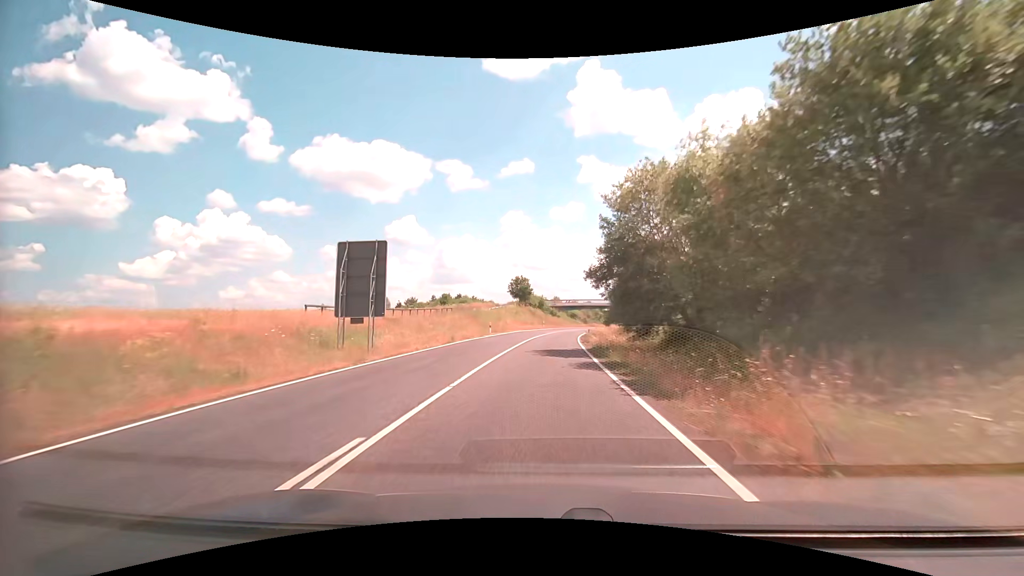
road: secondary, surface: asphalt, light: Day
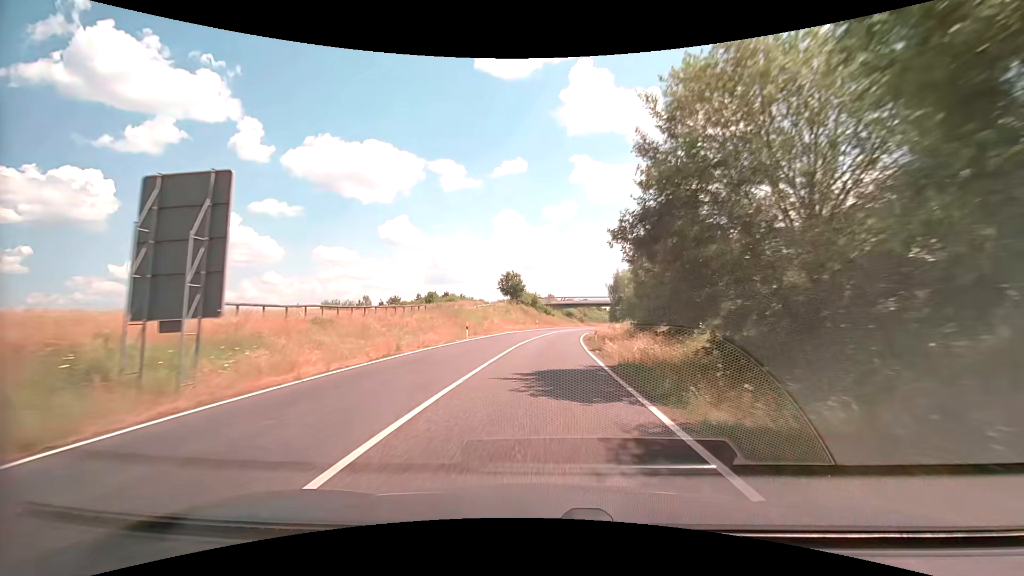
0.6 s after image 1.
(0.0, +10.5) m; +1°
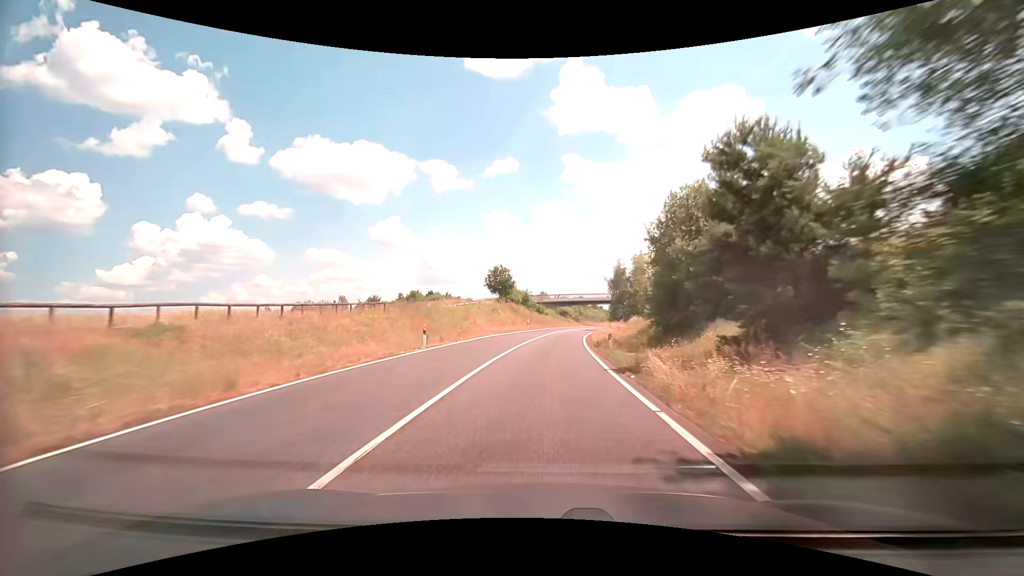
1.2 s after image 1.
(+0.1, +10.6) m; +1°
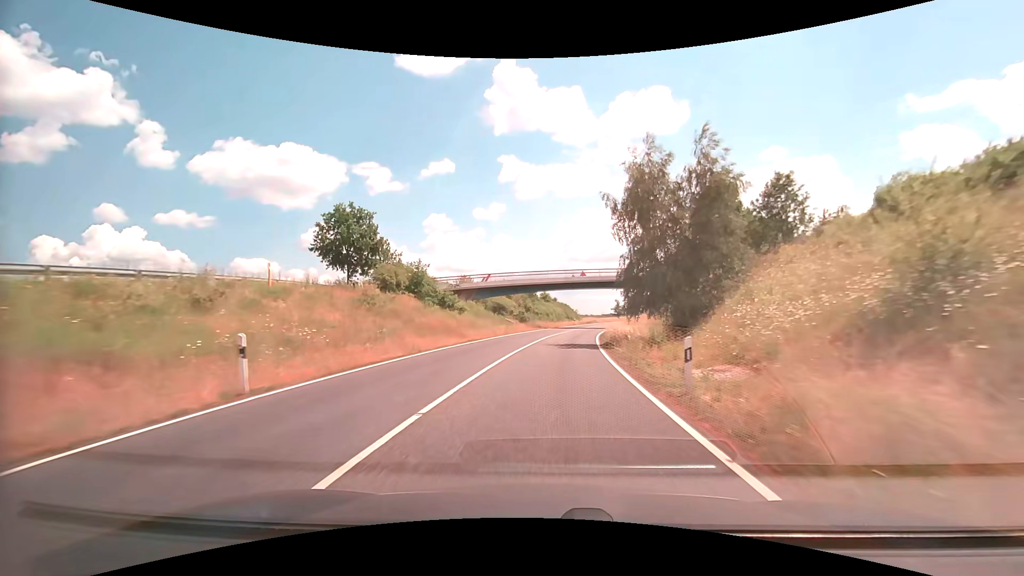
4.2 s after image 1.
(+2.8, +54.3) m; +7°
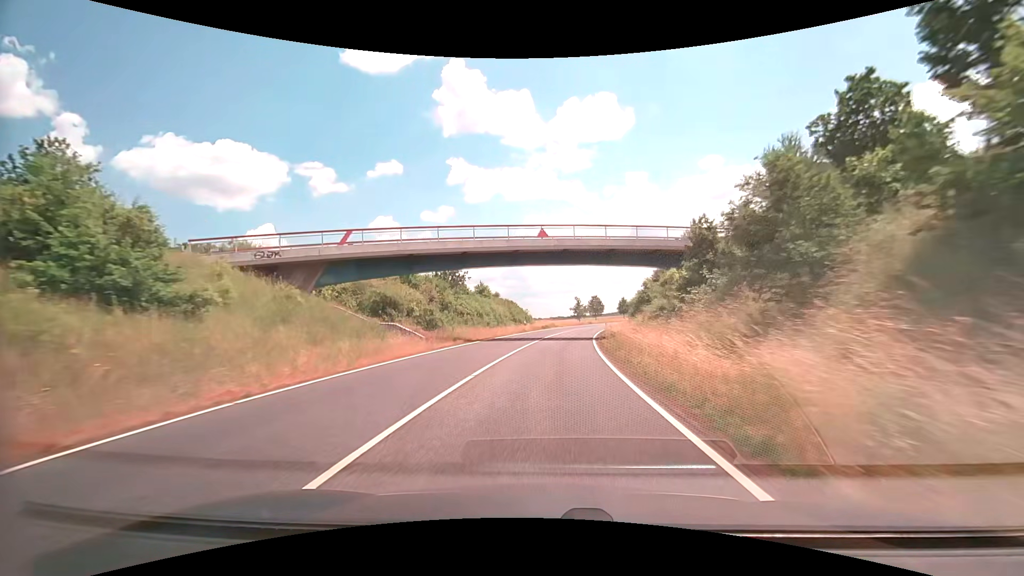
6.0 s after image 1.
(+1.5, +33.5) m; +5°
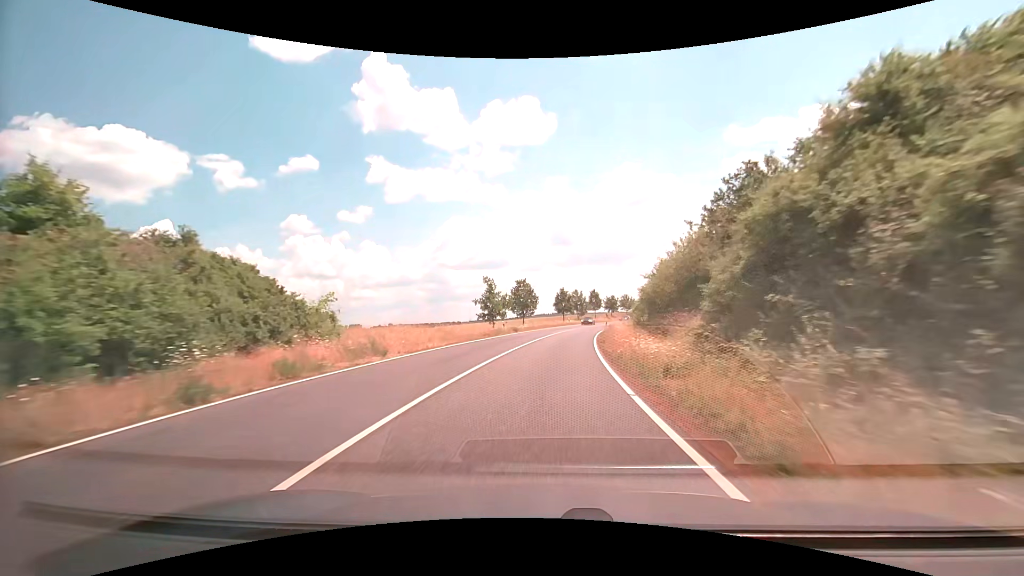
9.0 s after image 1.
(+4.9, +57.0) m; +9°
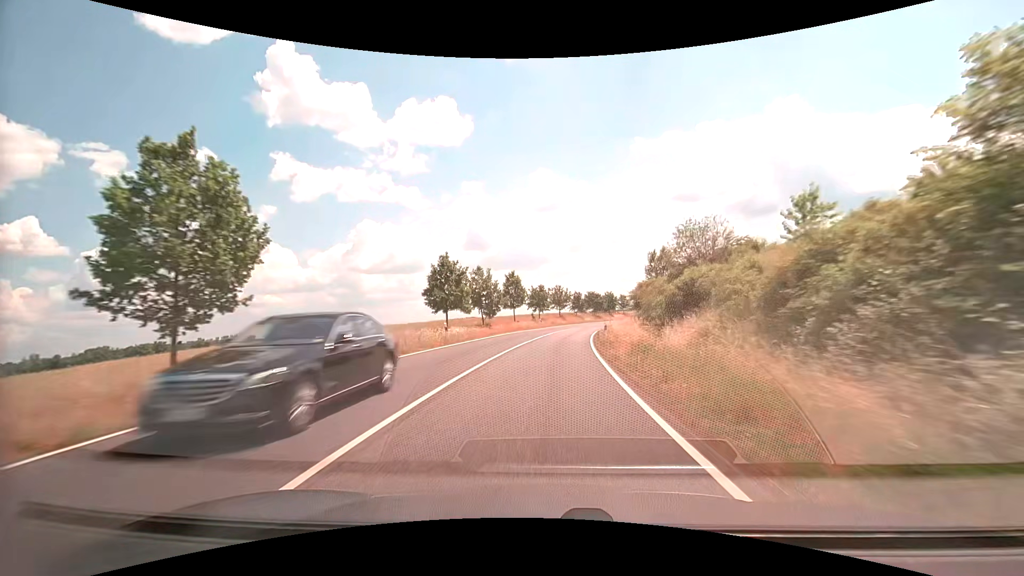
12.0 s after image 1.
(+4.7, +56.1) m; +10°
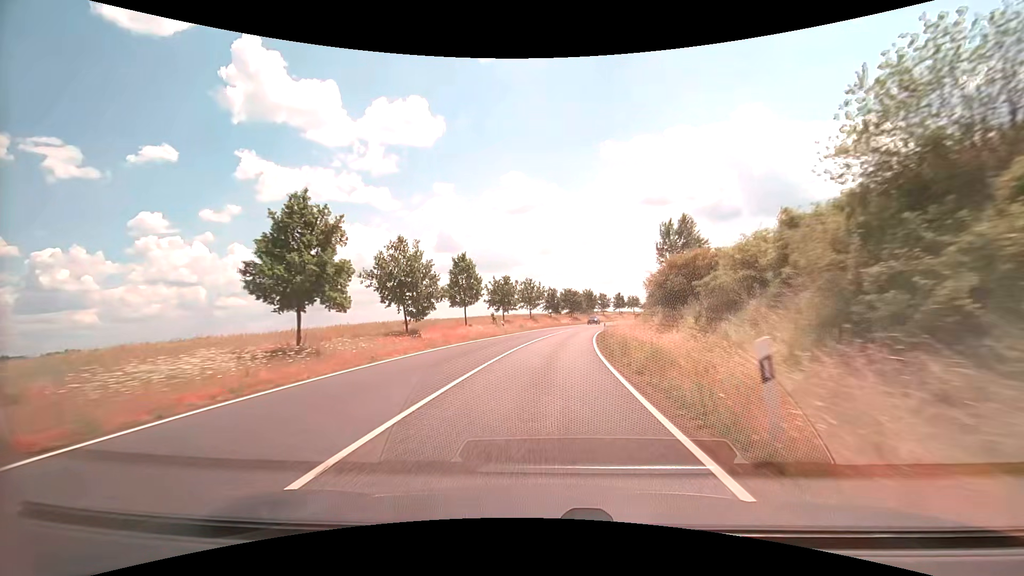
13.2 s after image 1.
(+0.6, +22.1) m; +3°
(0, +10) (+1, +20) (+1, +30) (+2, +40) (+3, +50) (+5, +60) (+7, +70) (+9, +79) (+11, +89) (+14, +99) m
